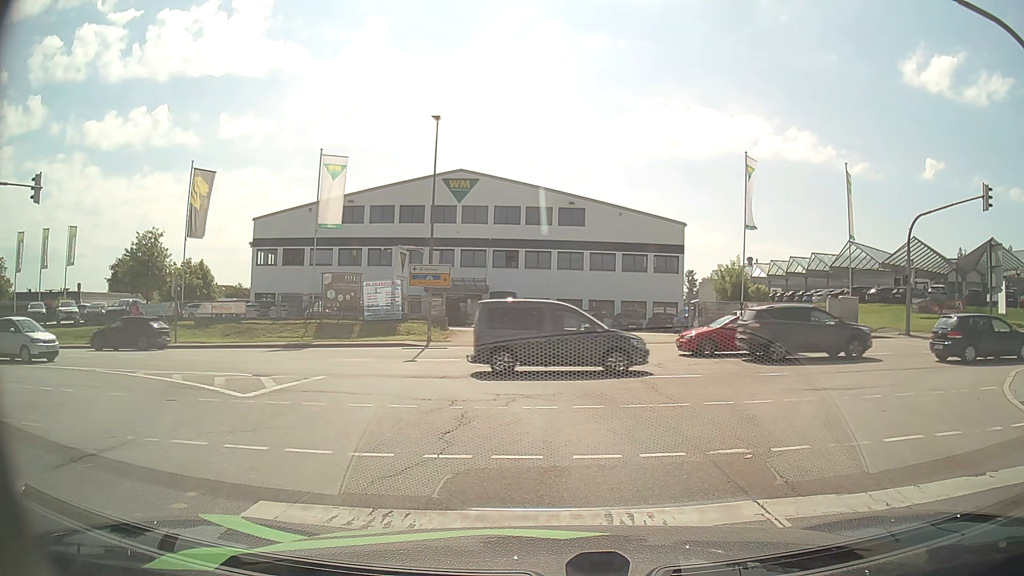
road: secondary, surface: asphalt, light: Day
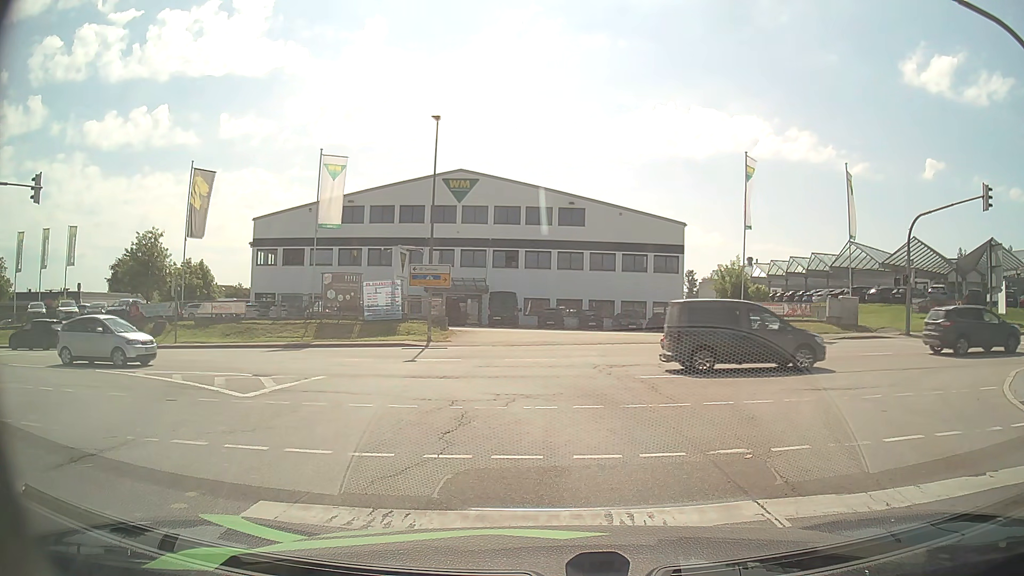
(0.0, 0.0) m; 0°
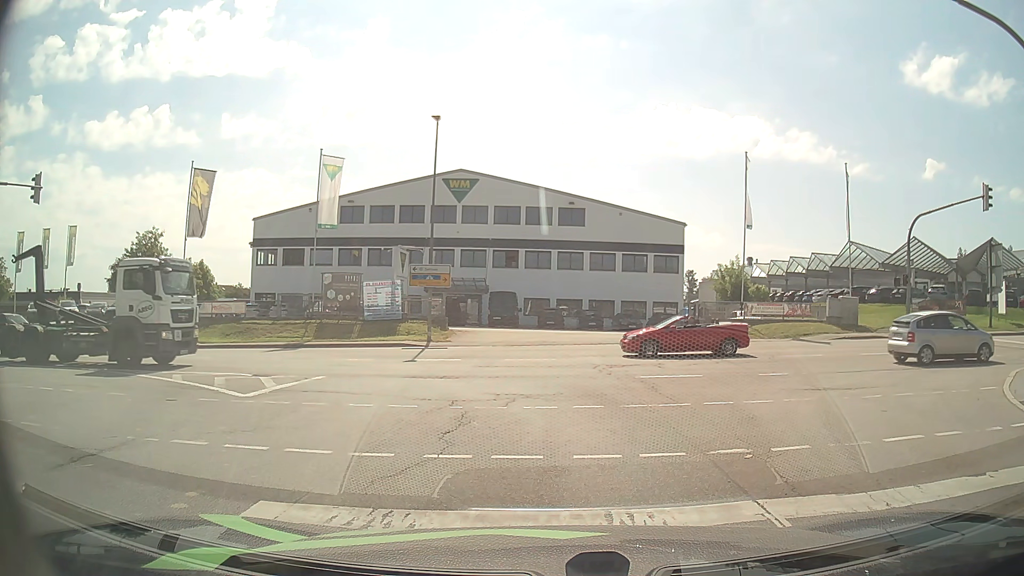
(0.0, 0.0) m; 0°
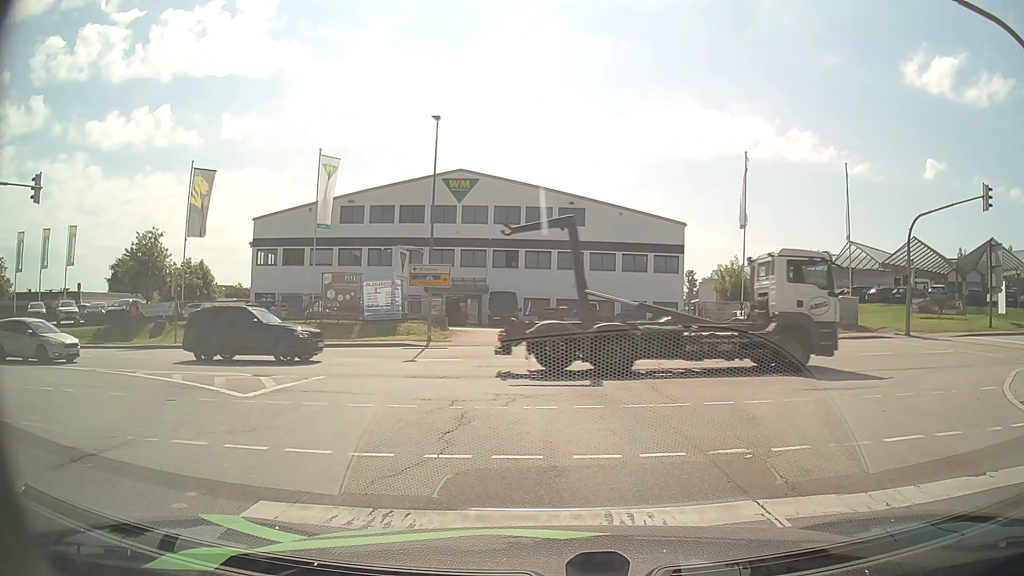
(0.0, 0.0) m; 0°
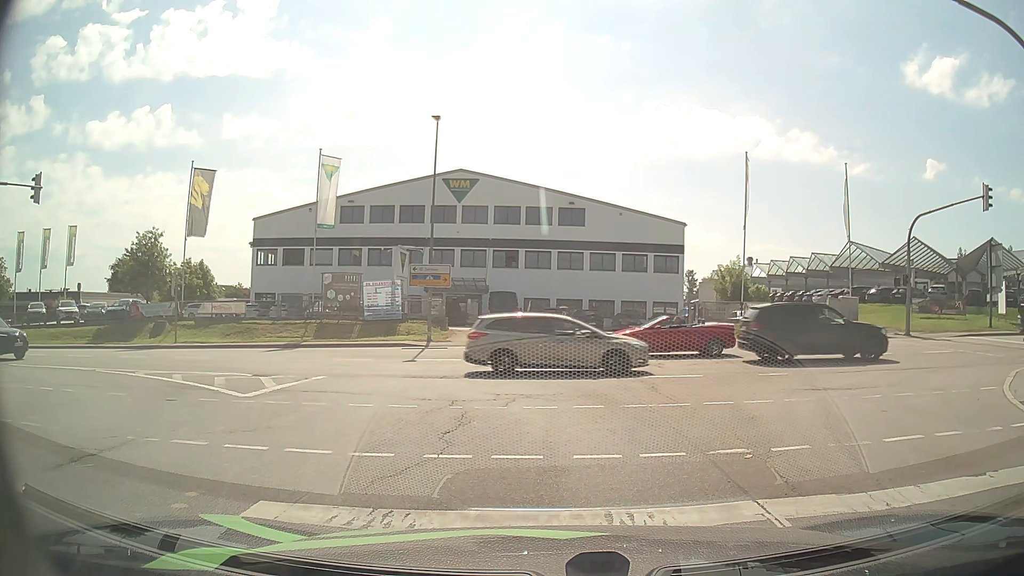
(0.0, 0.0) m; 0°
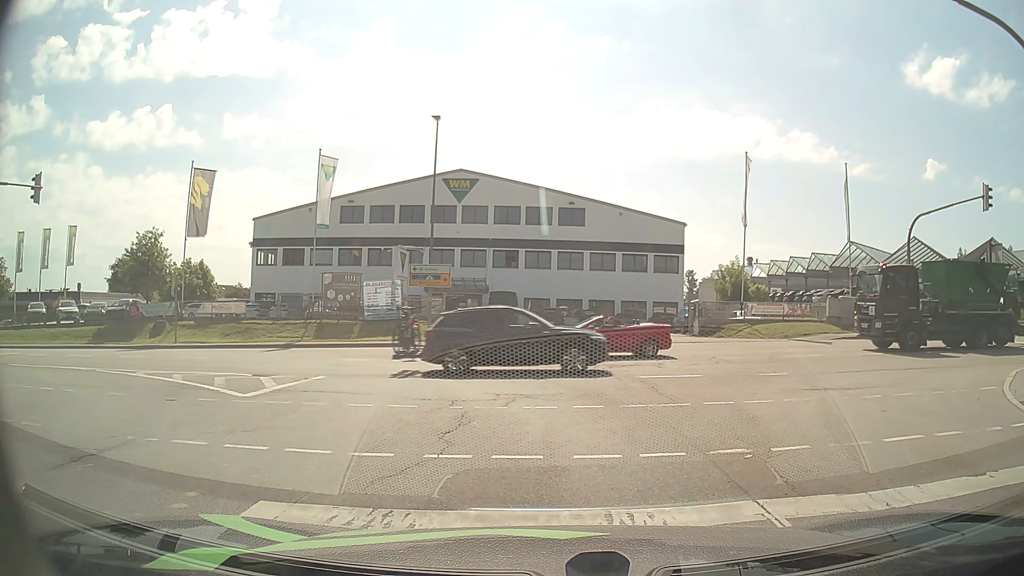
(0.0, 0.0) m; 0°
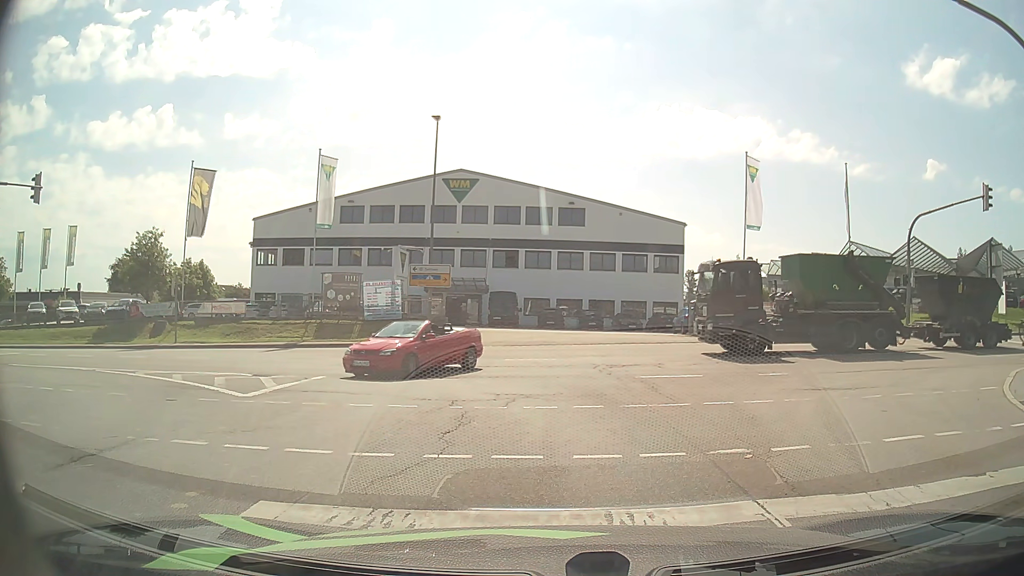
(0.0, 0.0) m; 0°
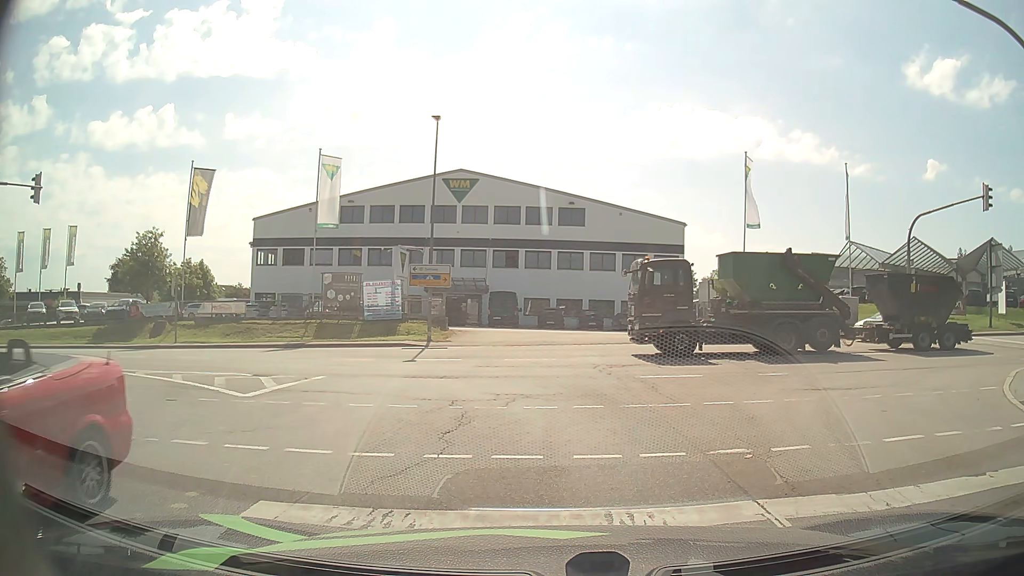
(0.0, 0.0) m; 0°
(0, +10) (-4, +19) (-12, +26) (-21, +28) (-31, +29) (-41, +29) (-51, +29) (-61, +29) (-71, +29) (-81, +28) m
